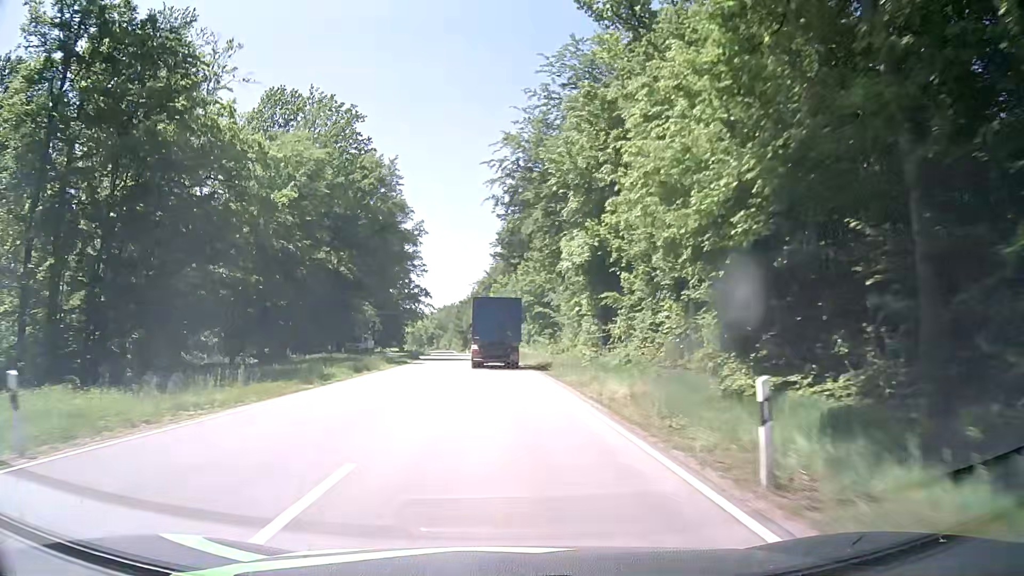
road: secondary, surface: asphalt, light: Day
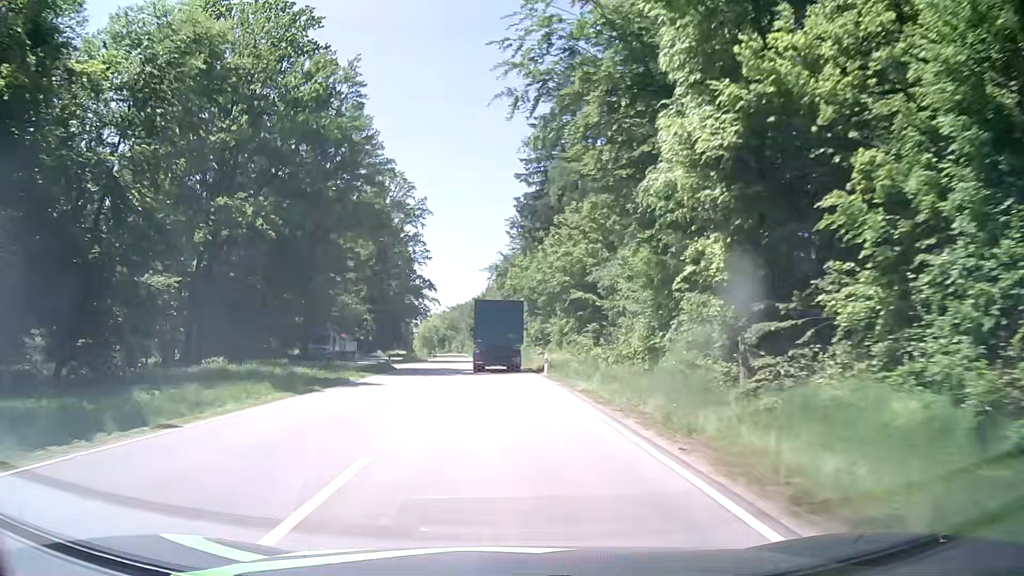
(-0.3, +23.5) m; -1°
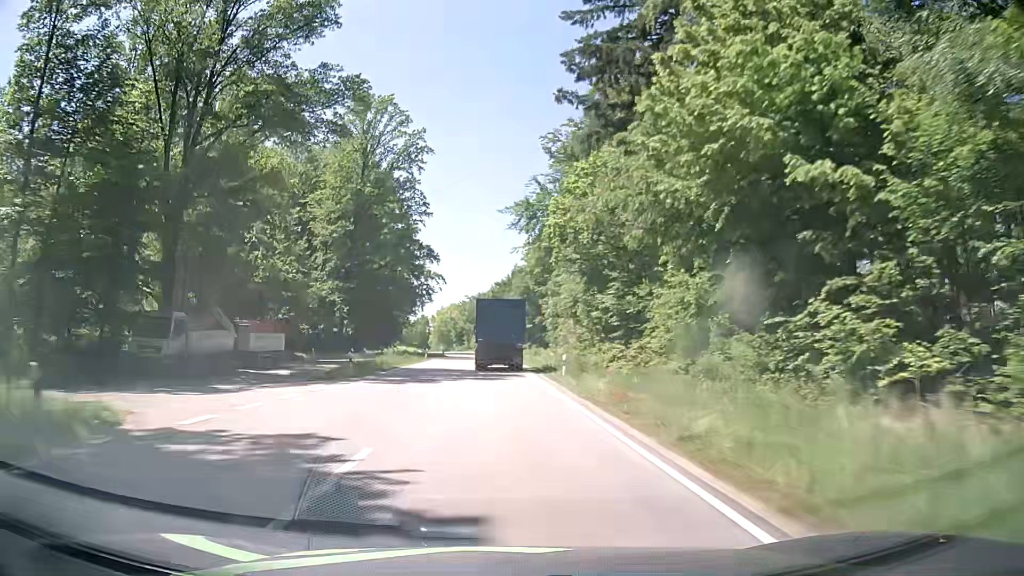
(-0.7, +35.2) m; -2°
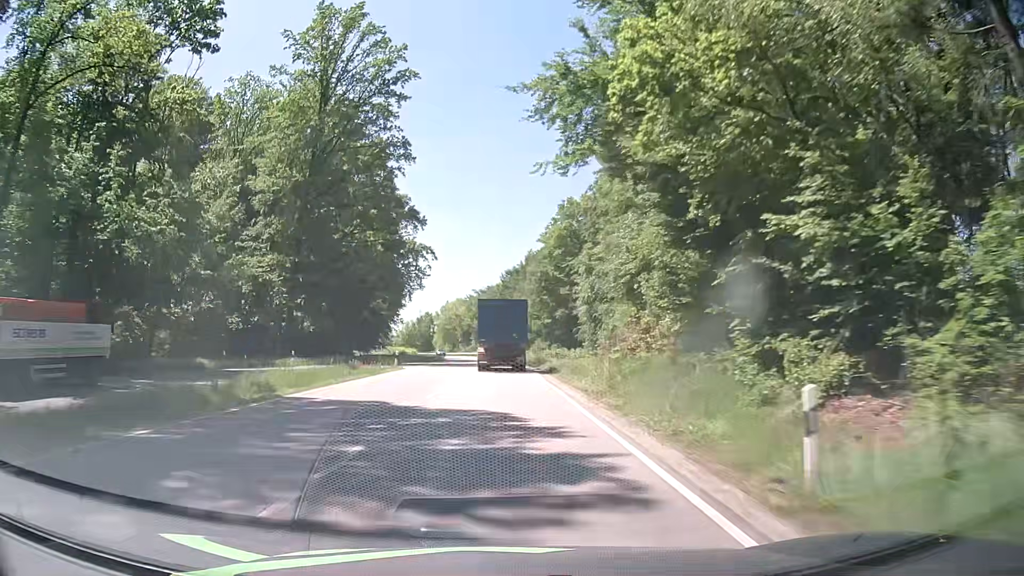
(-0.4, +23.6) m; -2°
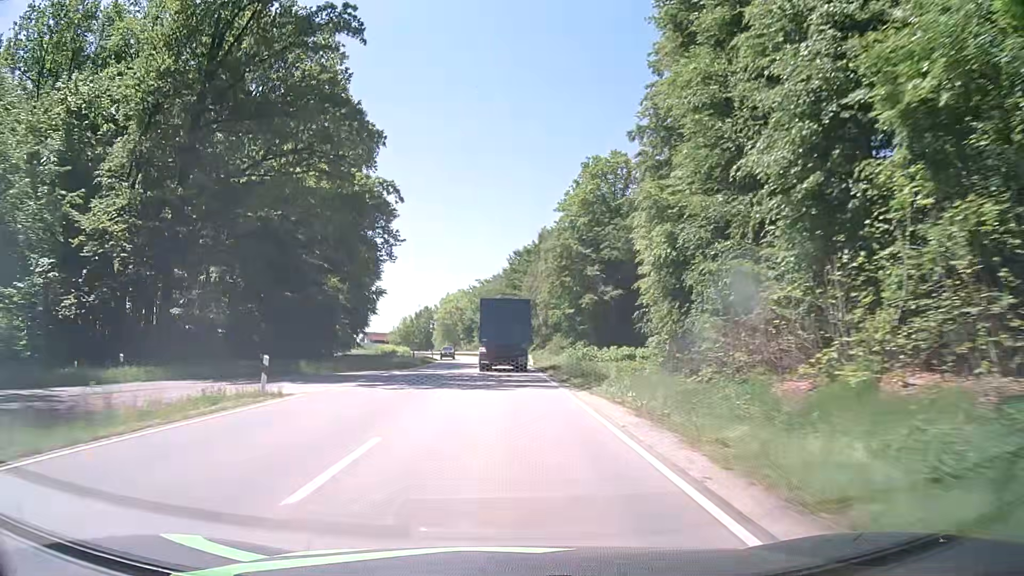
(+0.1, +23.6) m; 0°
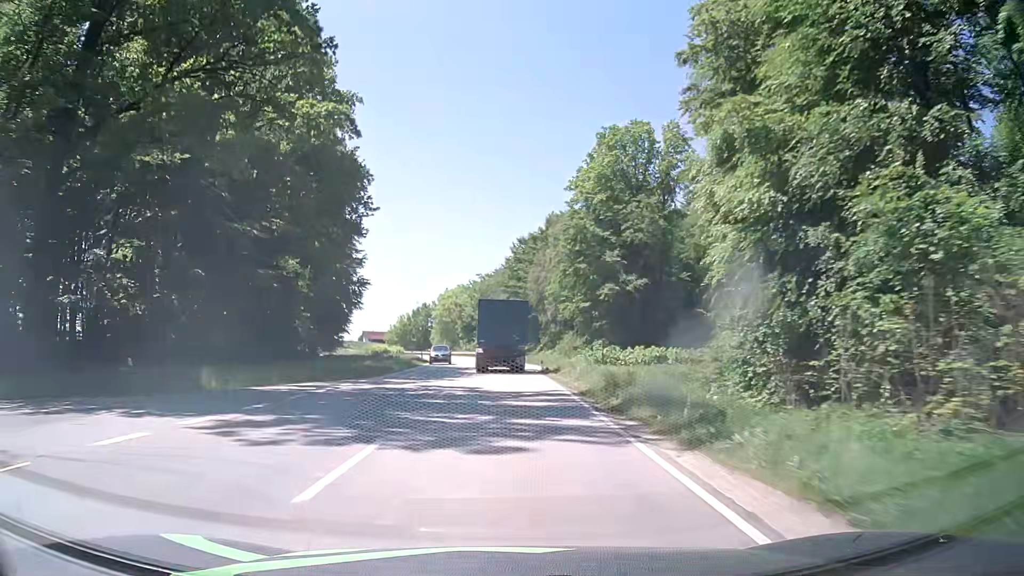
(+0.1, +11.8) m; 0°
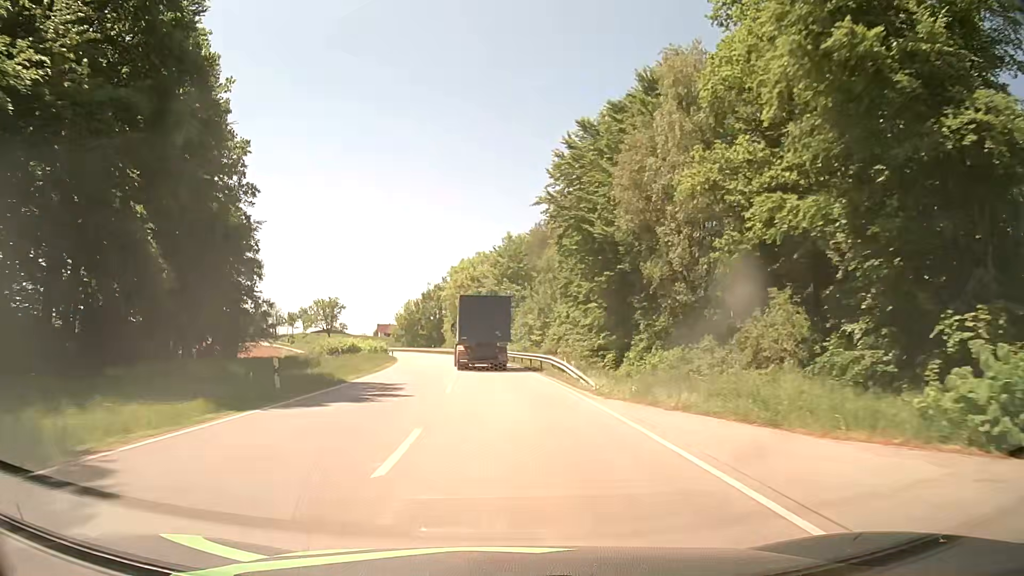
(-1.1, +46.8) m; -2°
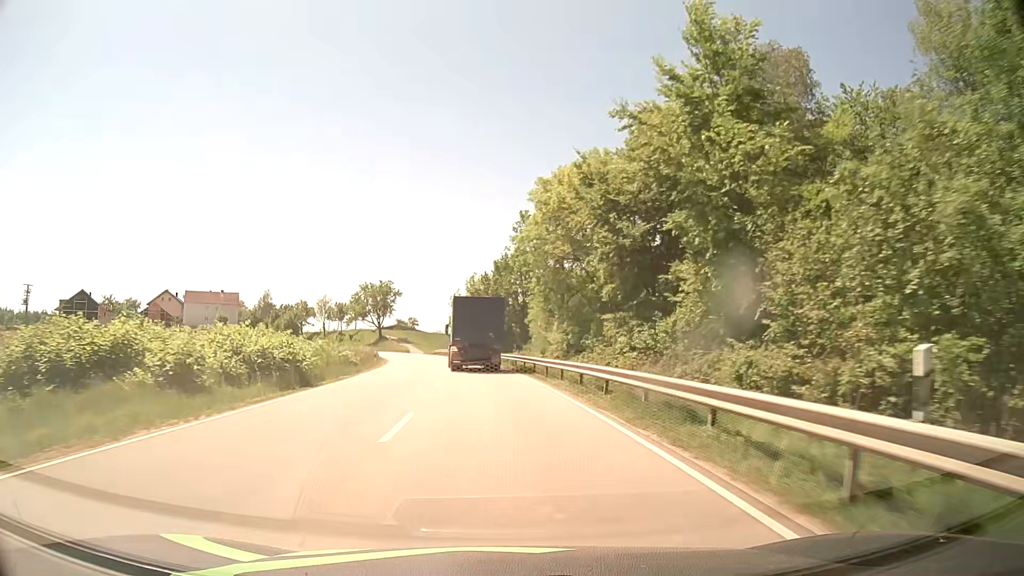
(-4.1, +57.4) m; -9°
(0, +10) (-1, +20) (-1, +30) (-2, +40) (-3, +50) (-5, +60) (-7, +70) (-9, +79) (-11, +89) (-14, +99) m
